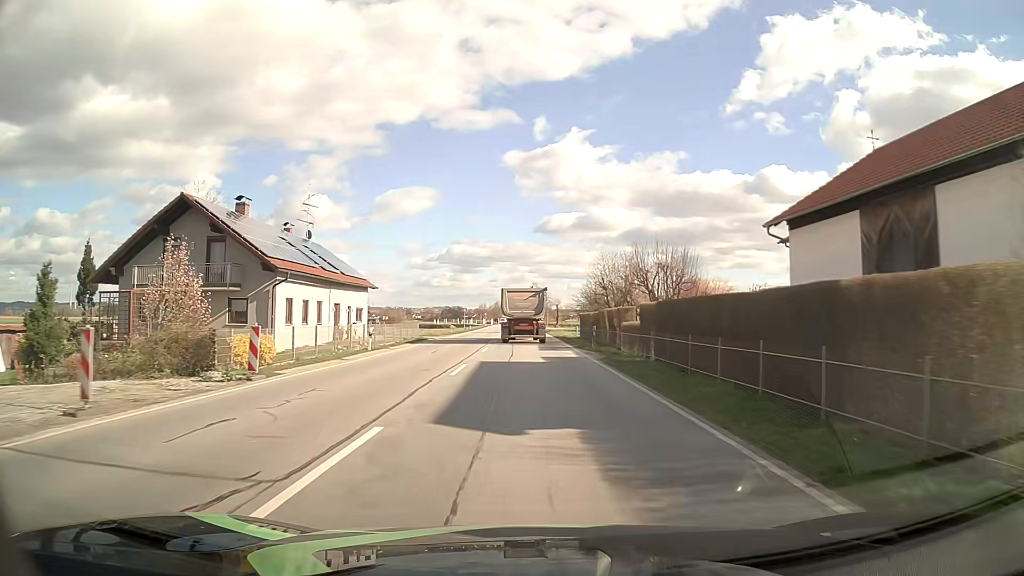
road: primary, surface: asphalt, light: Day
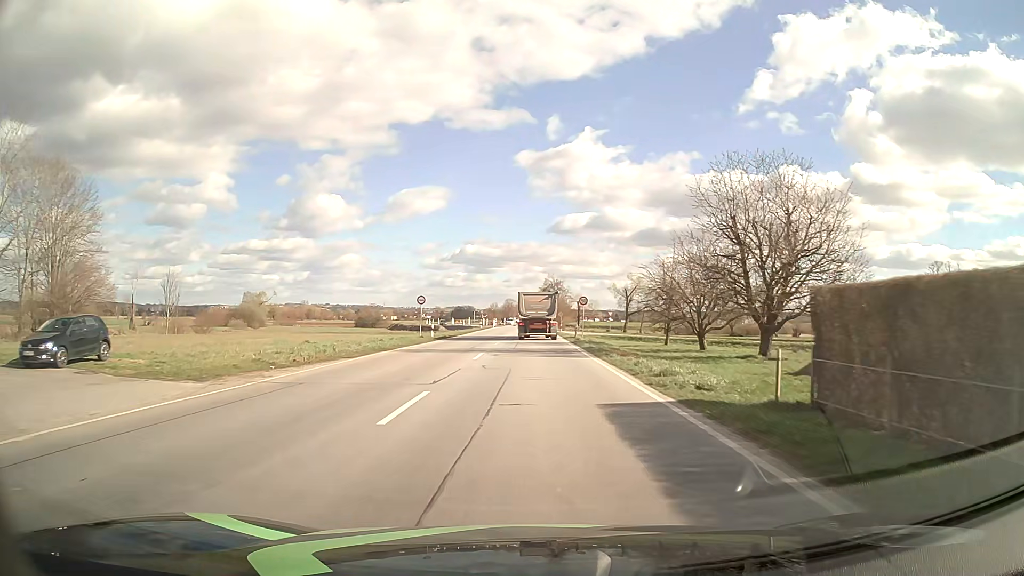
(-0.8, +43.8) m; -1°
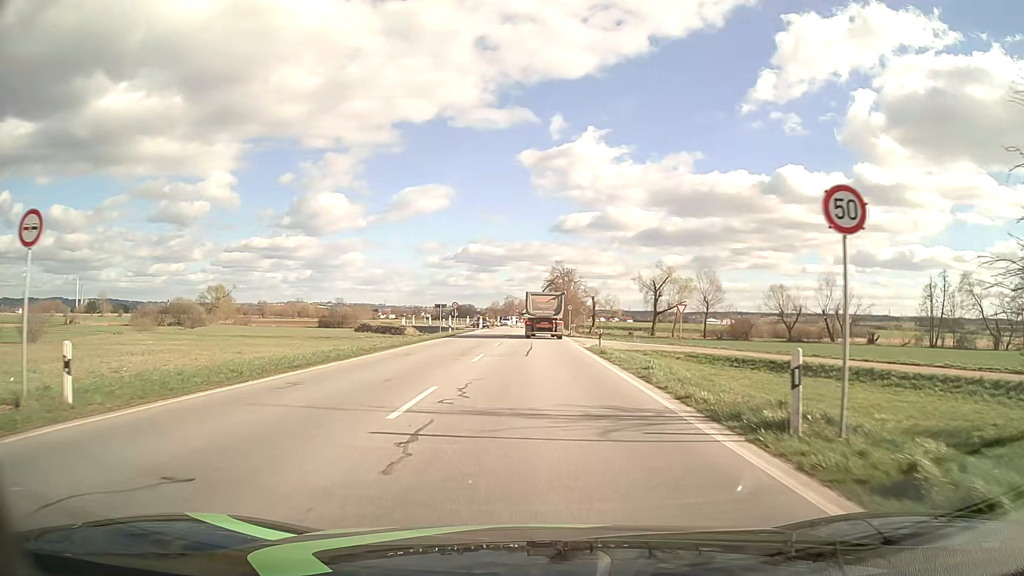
(-0.3, +38.3) m; 0°
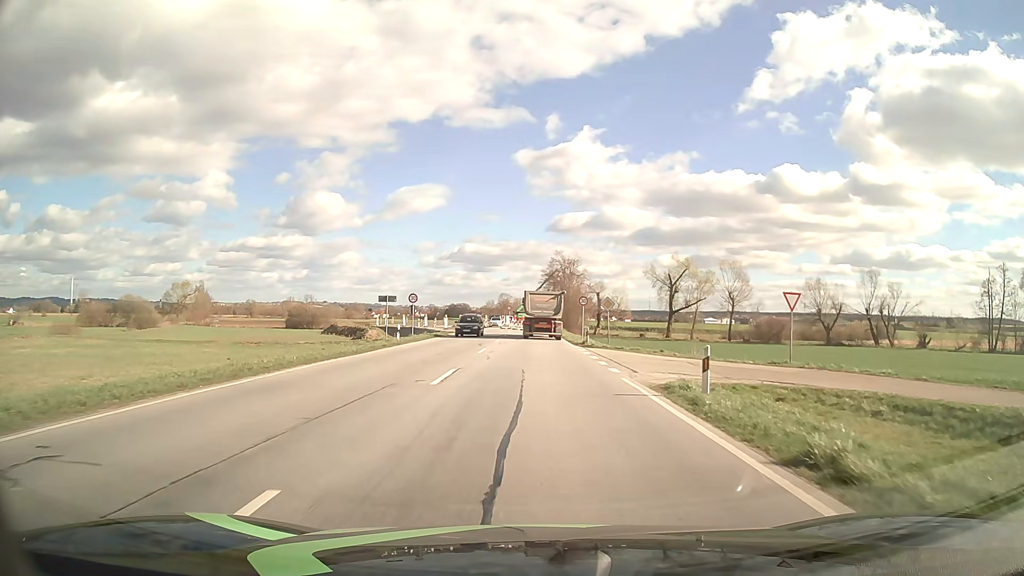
(+0.1, +20.2) m; 0°
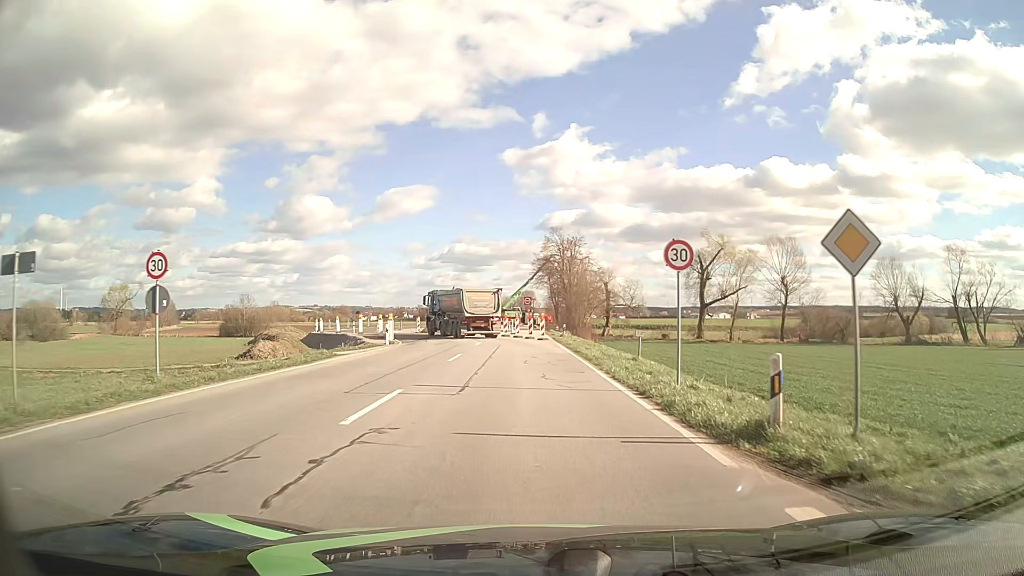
(+0.2, +29.2) m; +1°
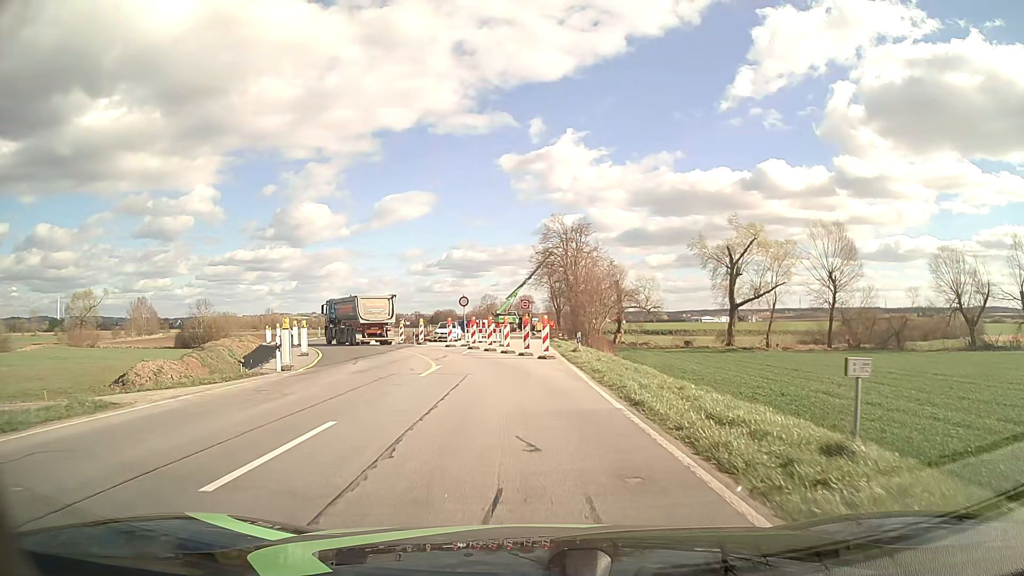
(0.0, +15.7) m; 0°
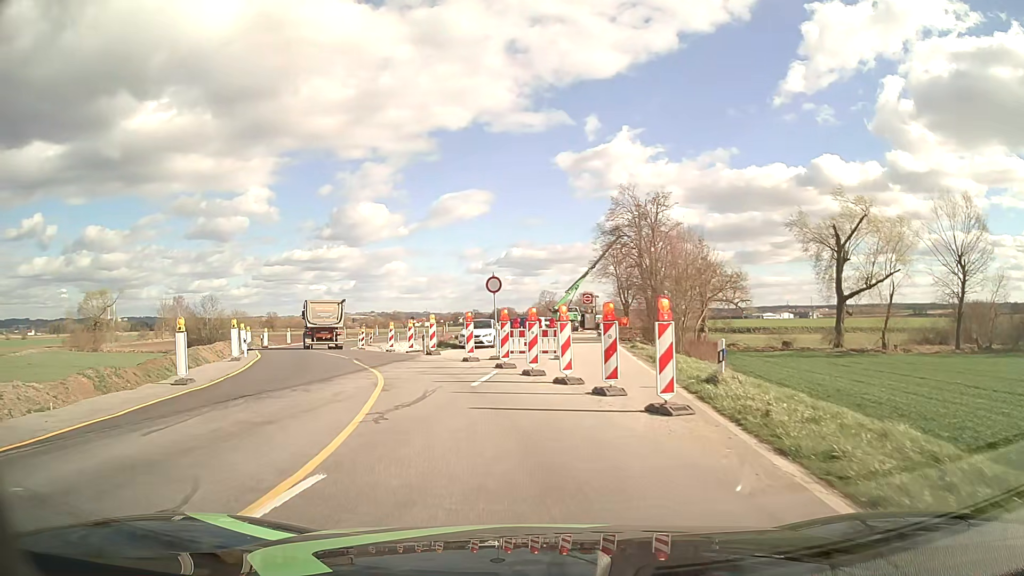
(-0.4, +15.8) m; -5°
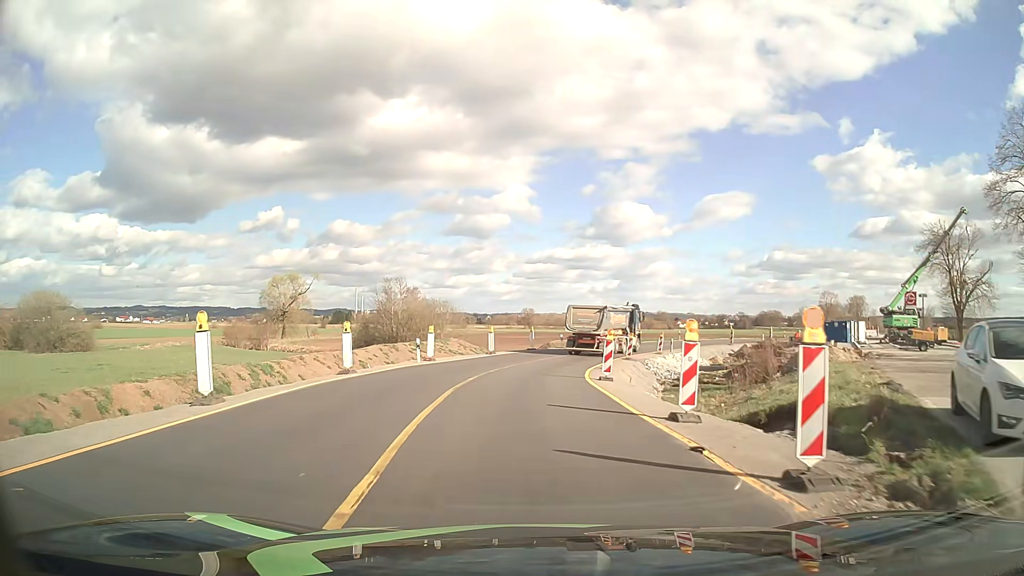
(-5.5, +26.1) m; -23°
(0, +10) (0, +20) (+1, +30) (+3, +40) (+6, +49) (+11, +58) (+16, +66) (+23, +74) (+30, +80) (+38, +87) m
